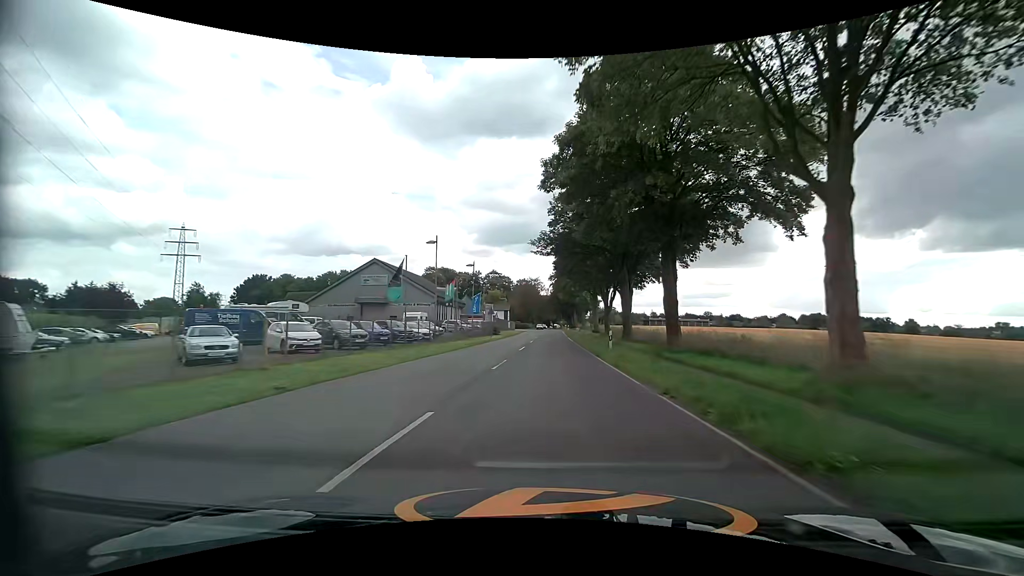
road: tertiary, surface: asphalt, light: Day
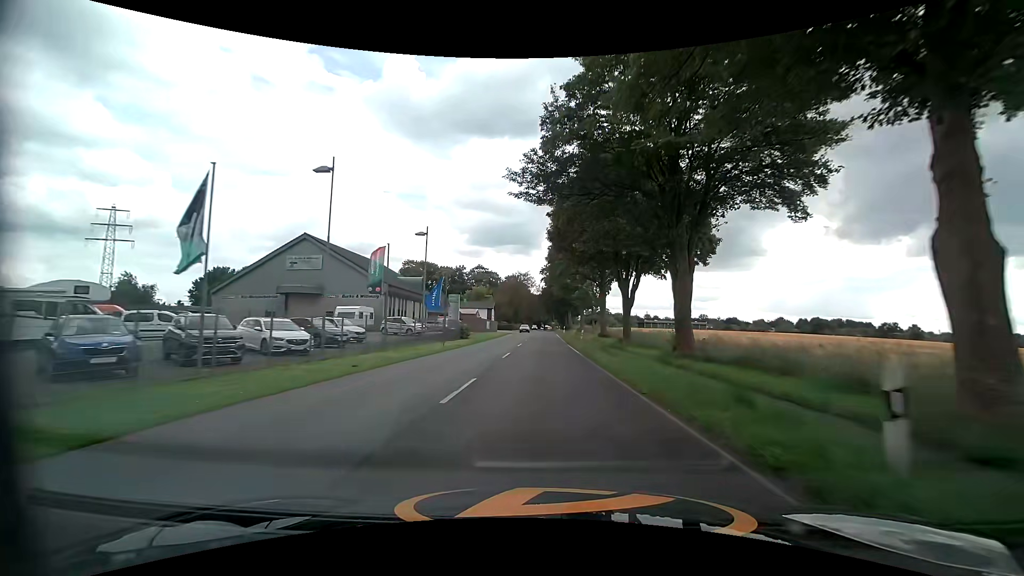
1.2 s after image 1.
(+0.2, +19.4) m; +1°
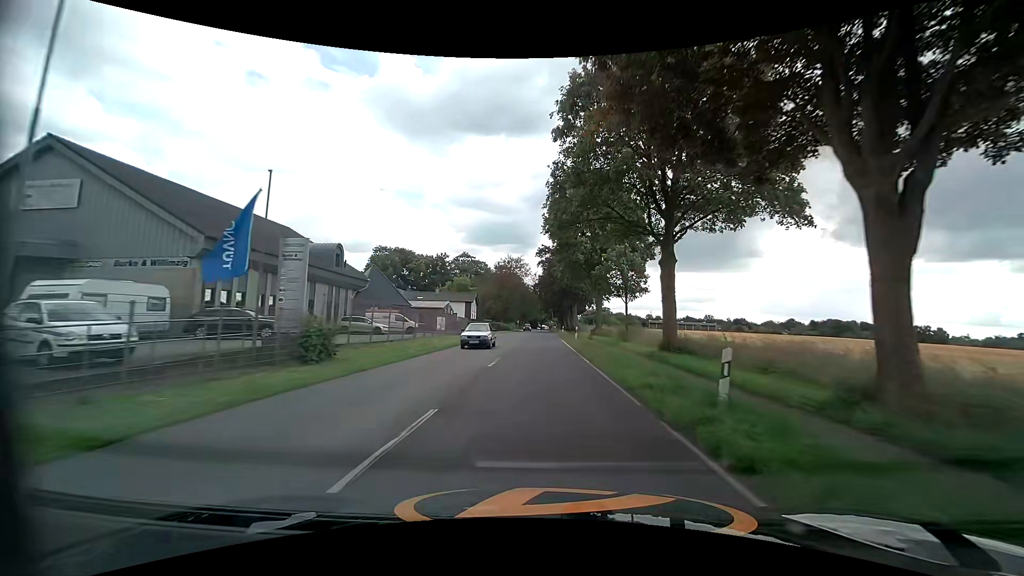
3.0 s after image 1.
(-0.1, +28.7) m; 0°
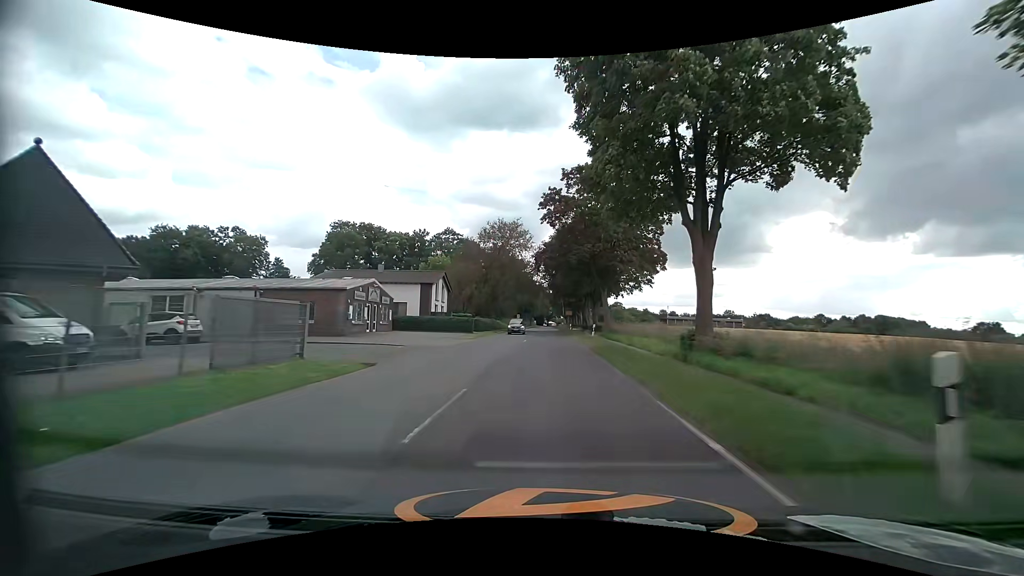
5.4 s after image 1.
(-0.3, +34.1) m; -1°
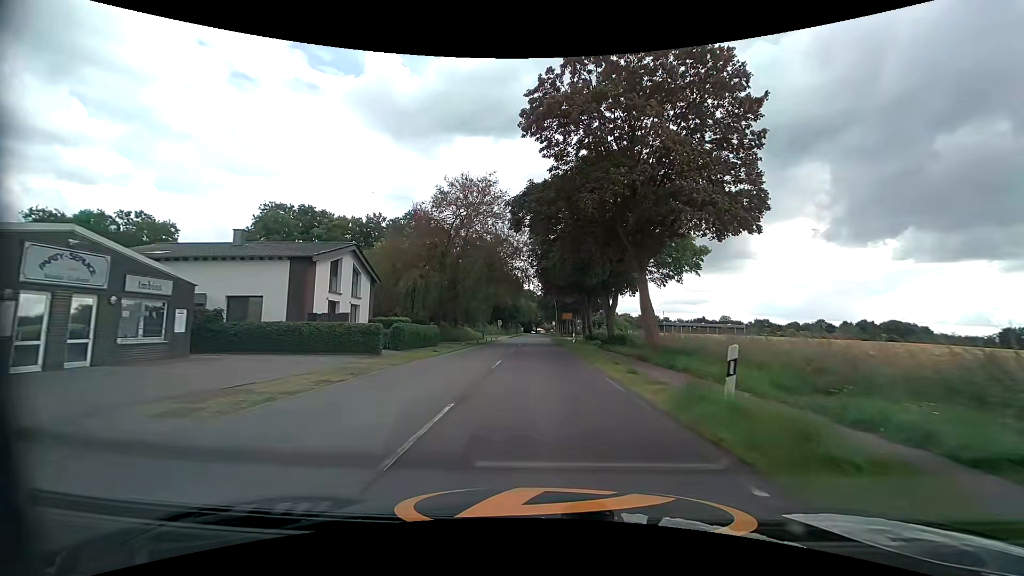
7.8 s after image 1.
(0.0, +24.3) m; +1°
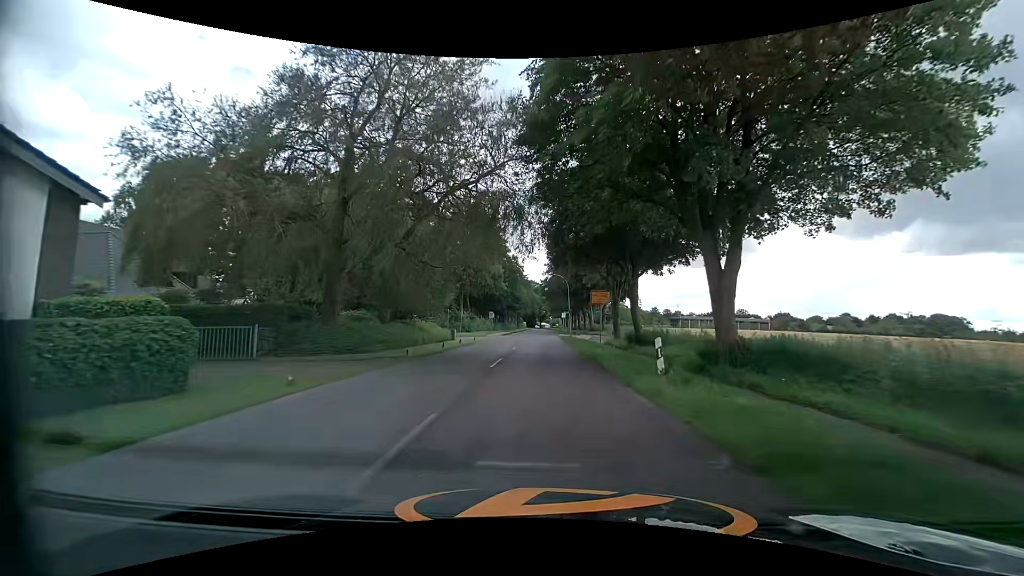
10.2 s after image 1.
(-0.3, +25.5) m; -1°
